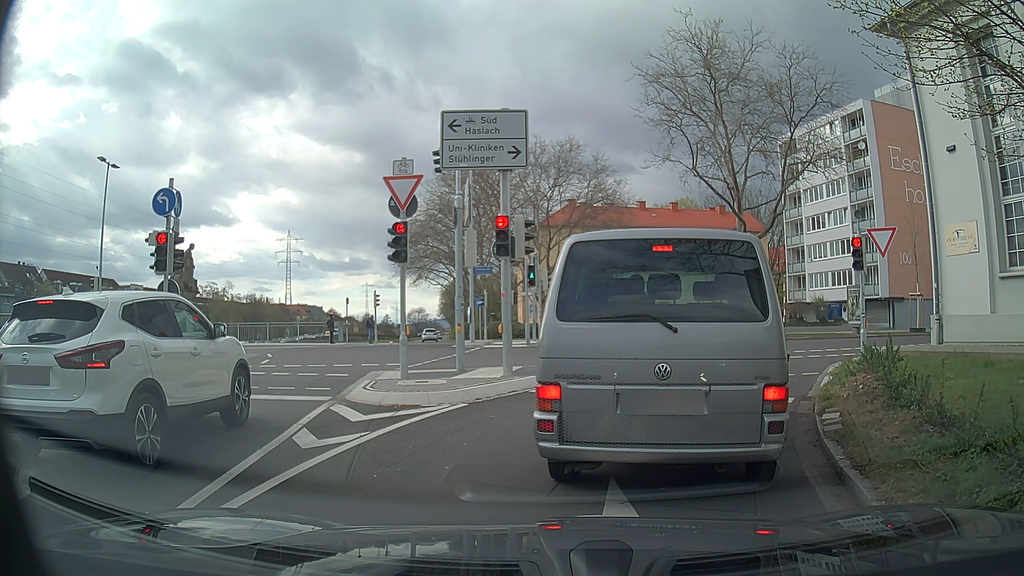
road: trunk_link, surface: asphalt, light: Day
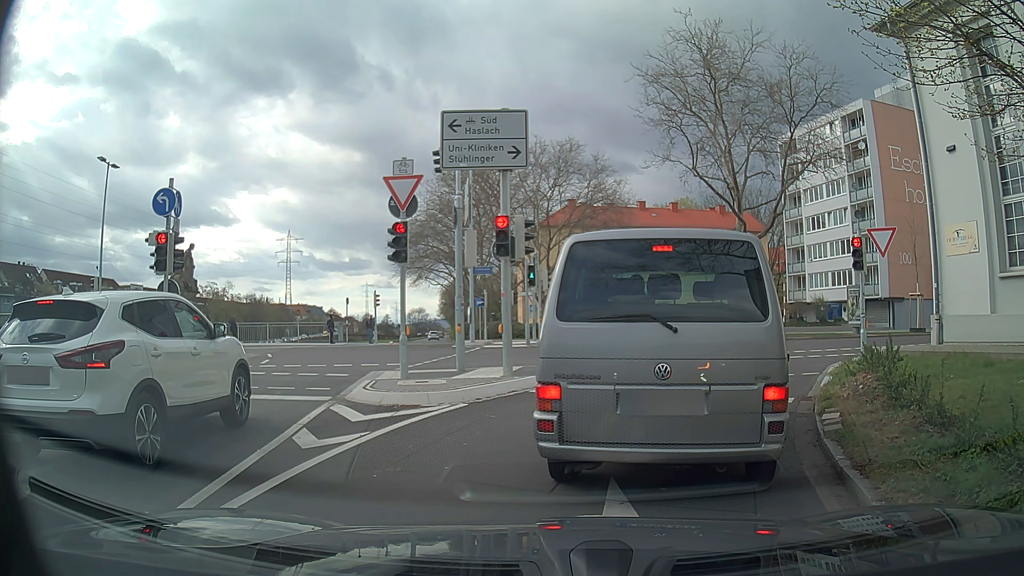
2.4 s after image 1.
(0.0, 0.0) m; 0°
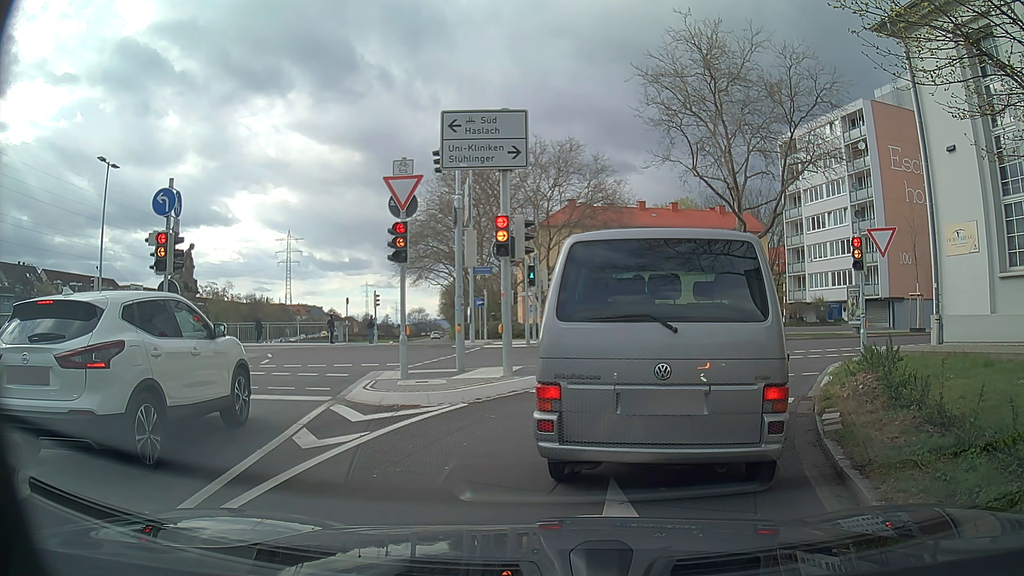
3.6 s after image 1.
(0.0, 0.0) m; 0°
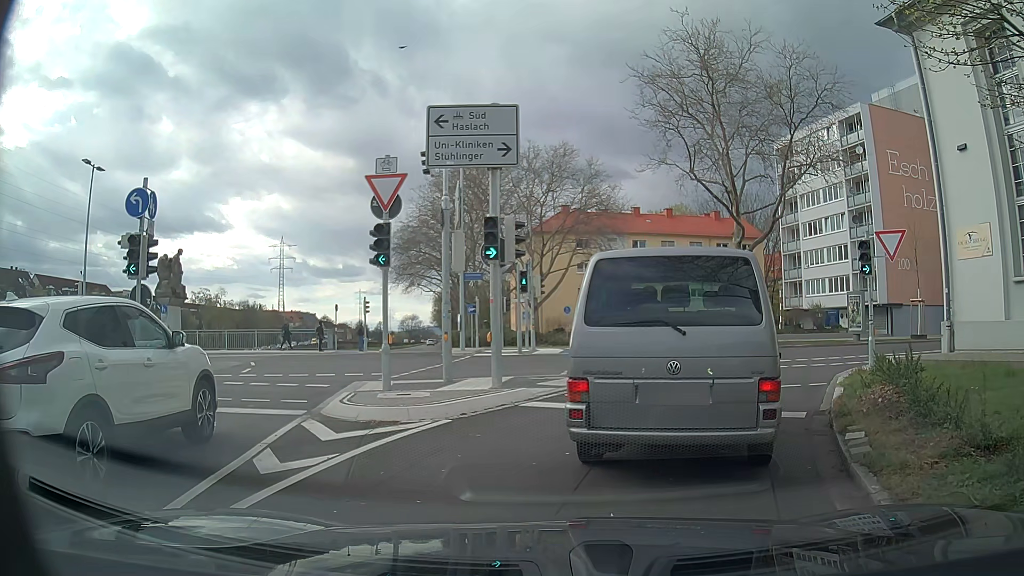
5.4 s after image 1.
(0.0, +1.0) m; -1°
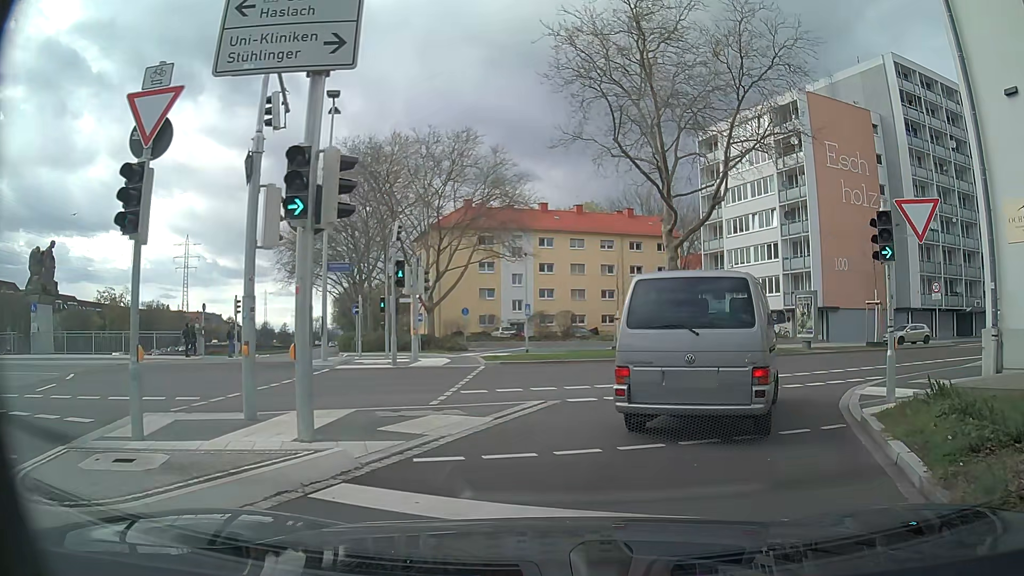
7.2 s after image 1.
(+0.4, +5.5) m; +9°
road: secondary_link
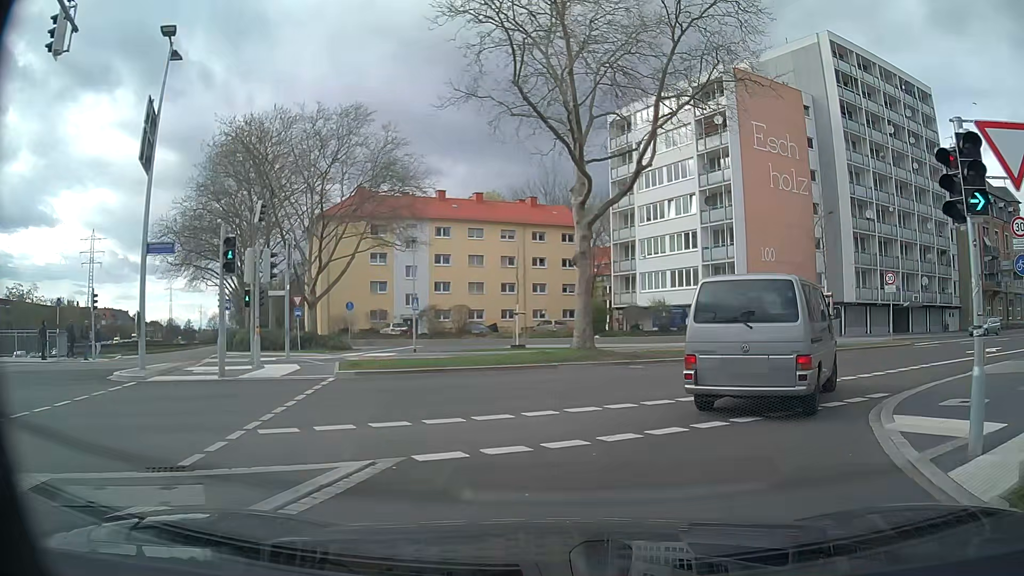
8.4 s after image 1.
(+0.3, +5.1) m; +7°
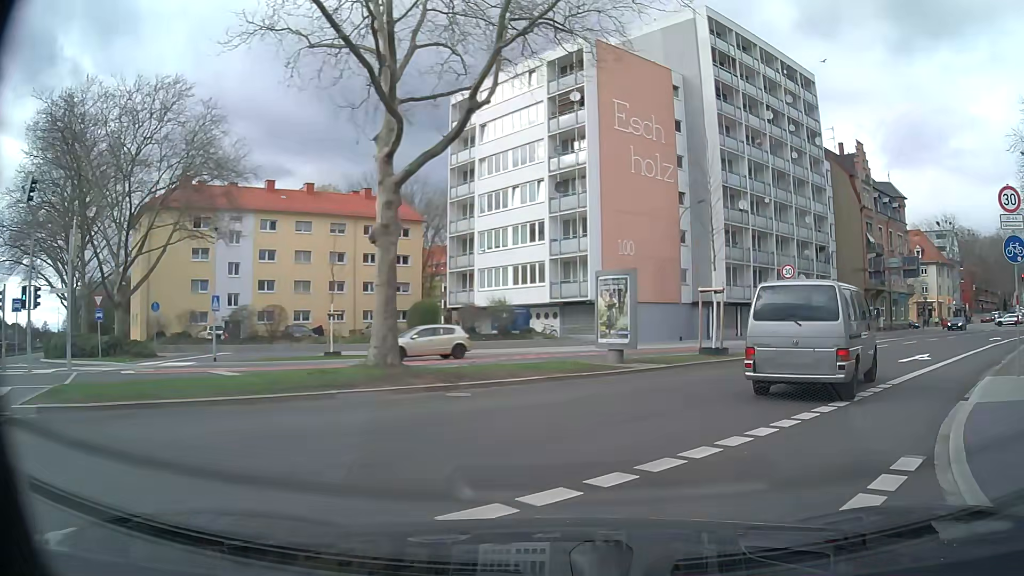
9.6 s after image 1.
(+0.7, +6.0) m; +12°
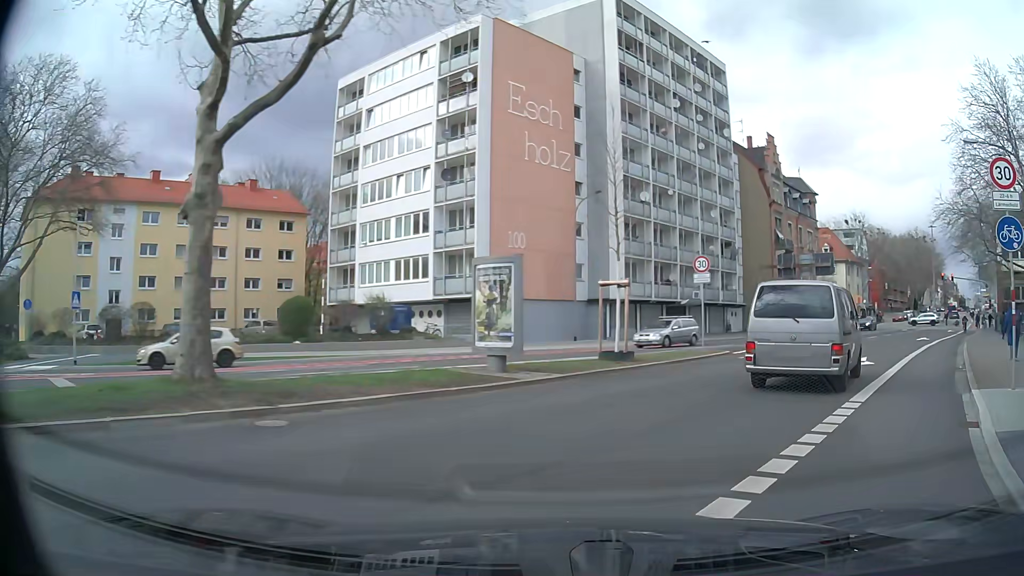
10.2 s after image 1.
(+0.4, +3.4) m; +11°
